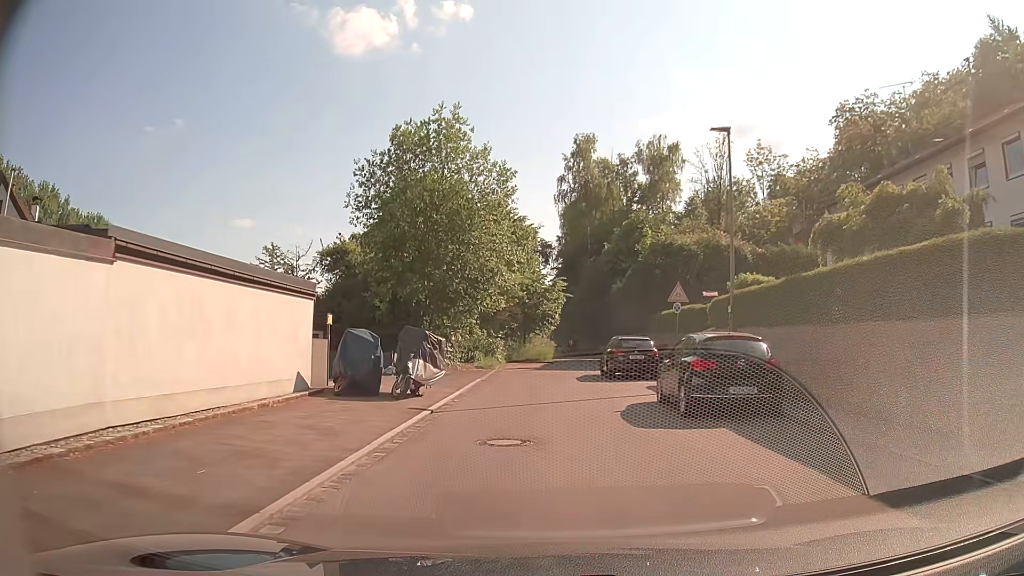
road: tertiary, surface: asphalt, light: Day
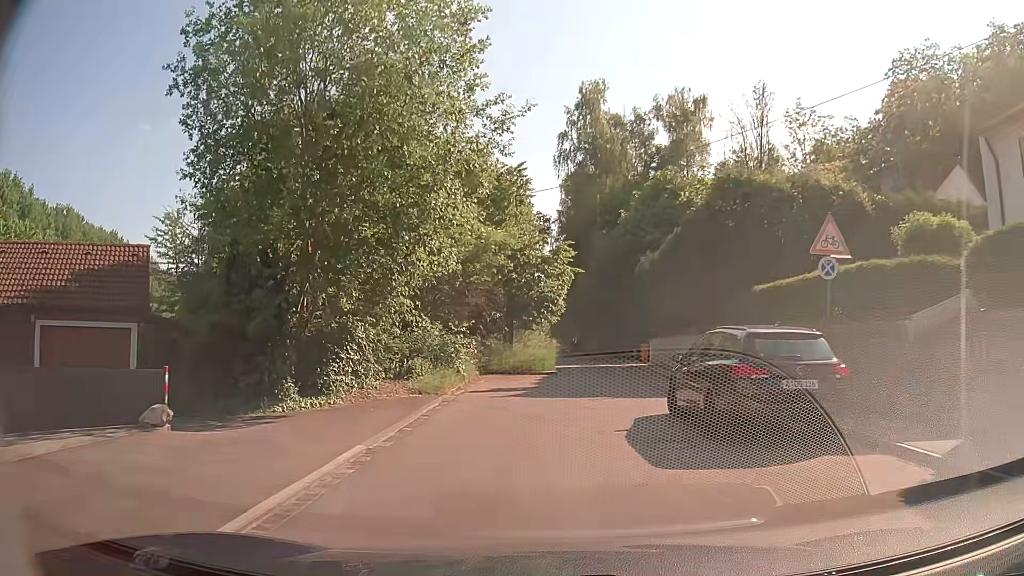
(0.0, +14.9) m; 0°
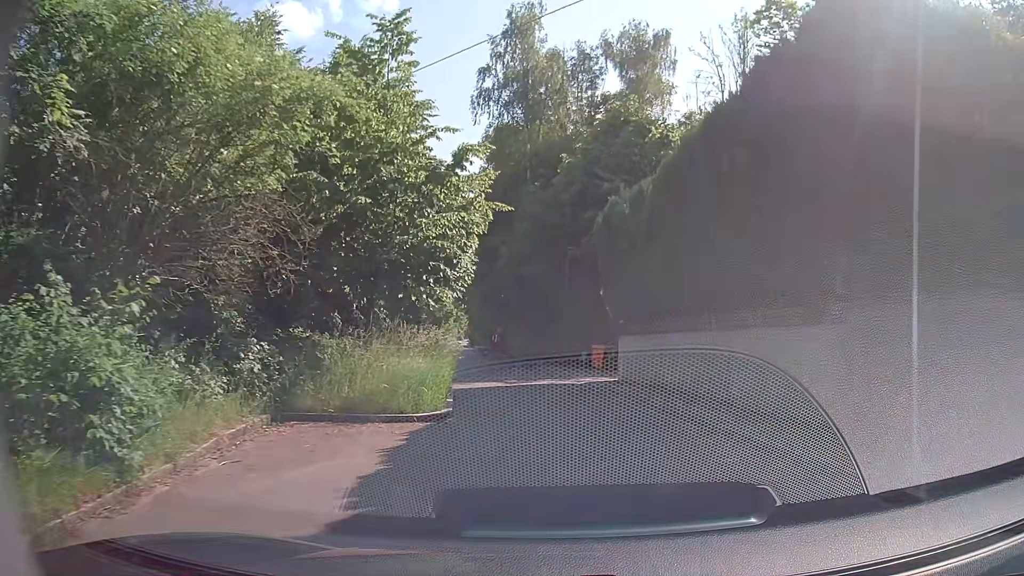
(+0.4, +14.0) m; +7°
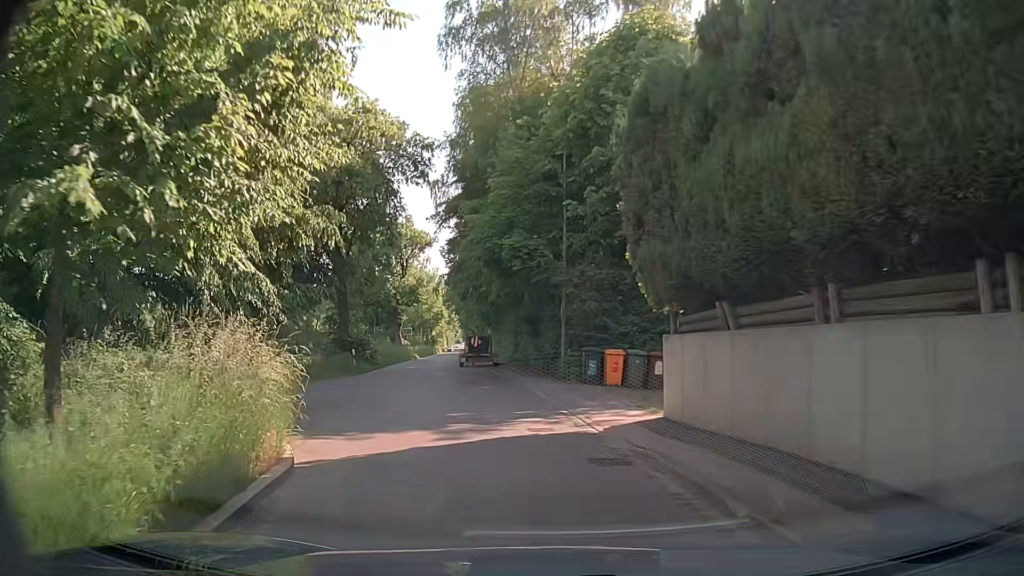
(+0.2, +9.9) m; -1°
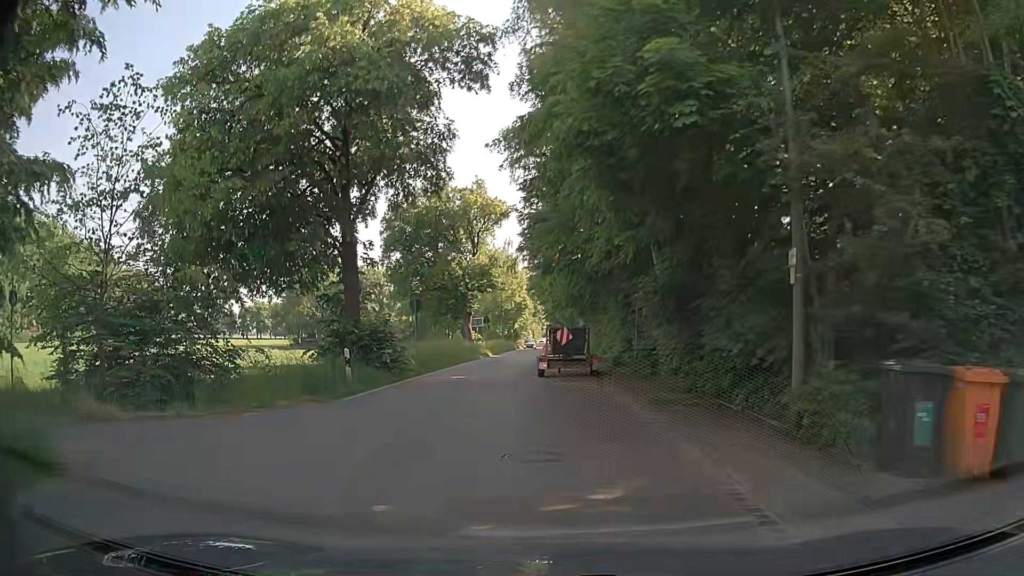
(-1.1, +13.4) m; -7°
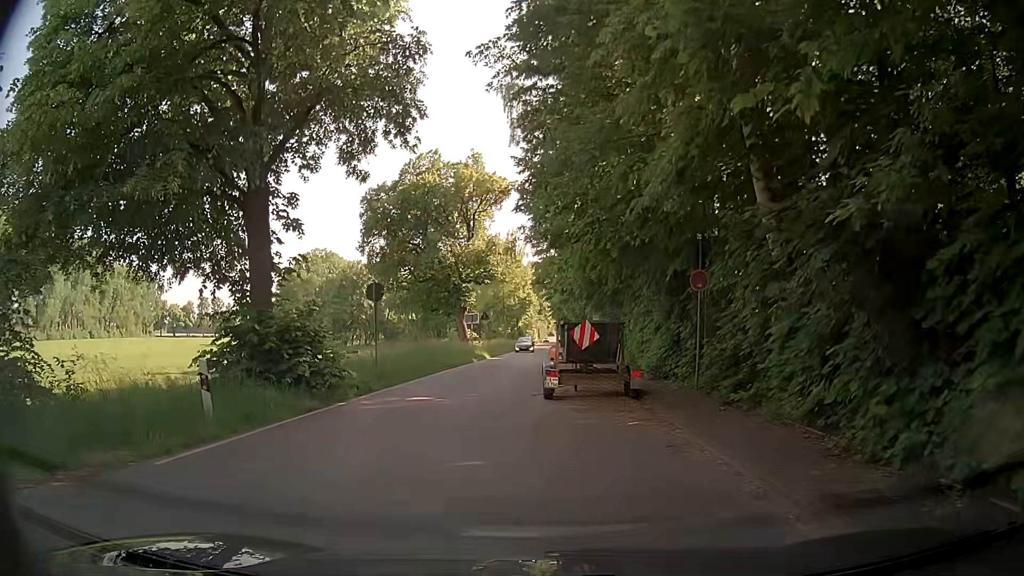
(-0.2, +7.9) m; -3°
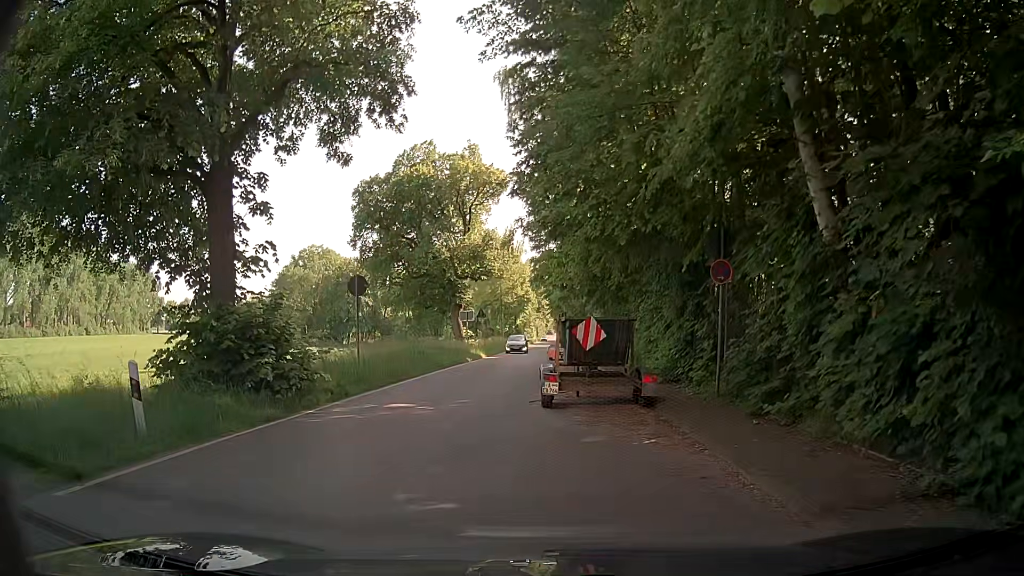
(0.0, +1.7) m; -1°
